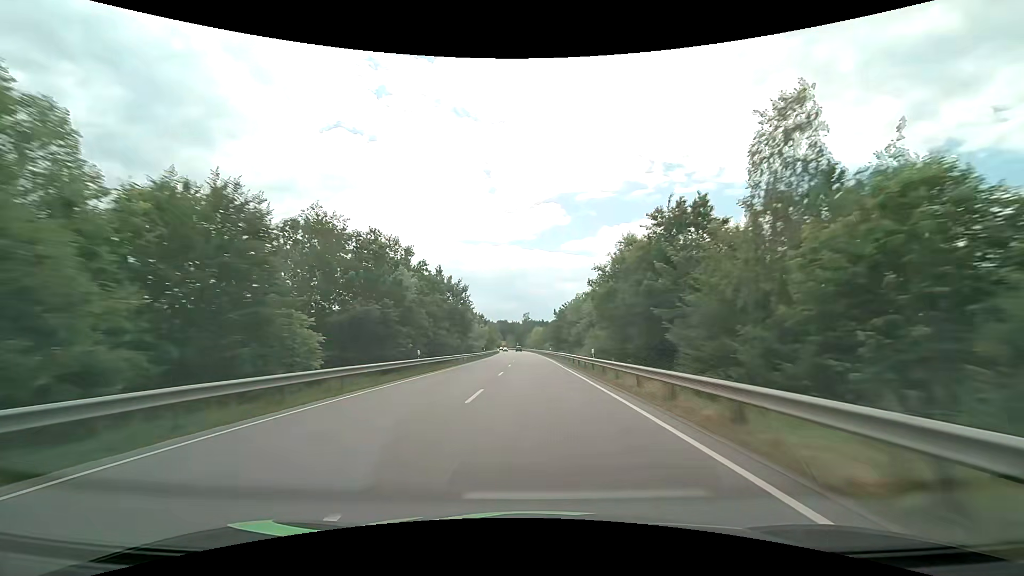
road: primary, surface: asphalt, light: Day
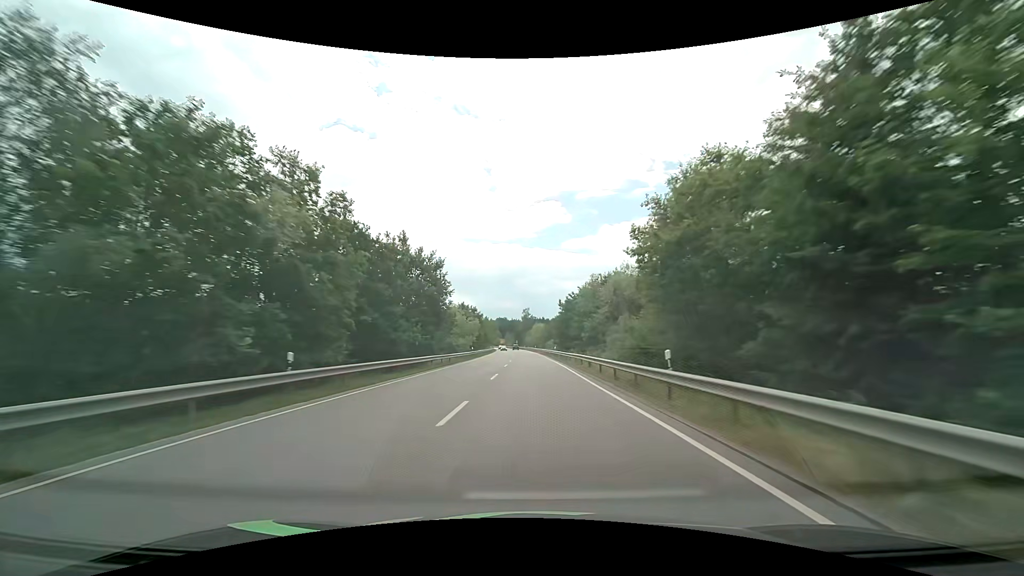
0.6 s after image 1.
(0.0, +15.7) m; 0°
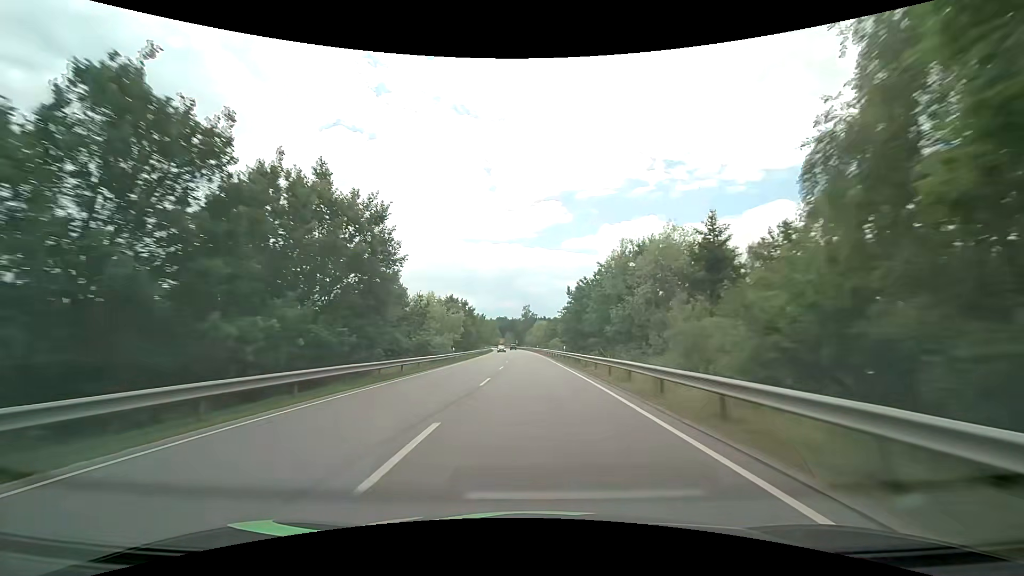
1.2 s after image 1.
(0.0, +15.7) m; 0°
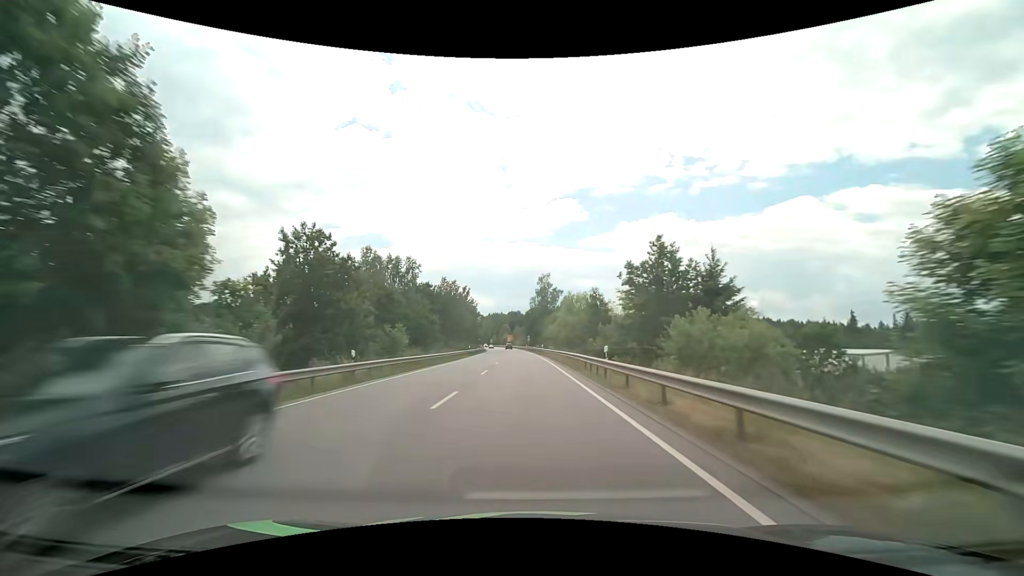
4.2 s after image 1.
(-1.3, +78.1) m; -2°
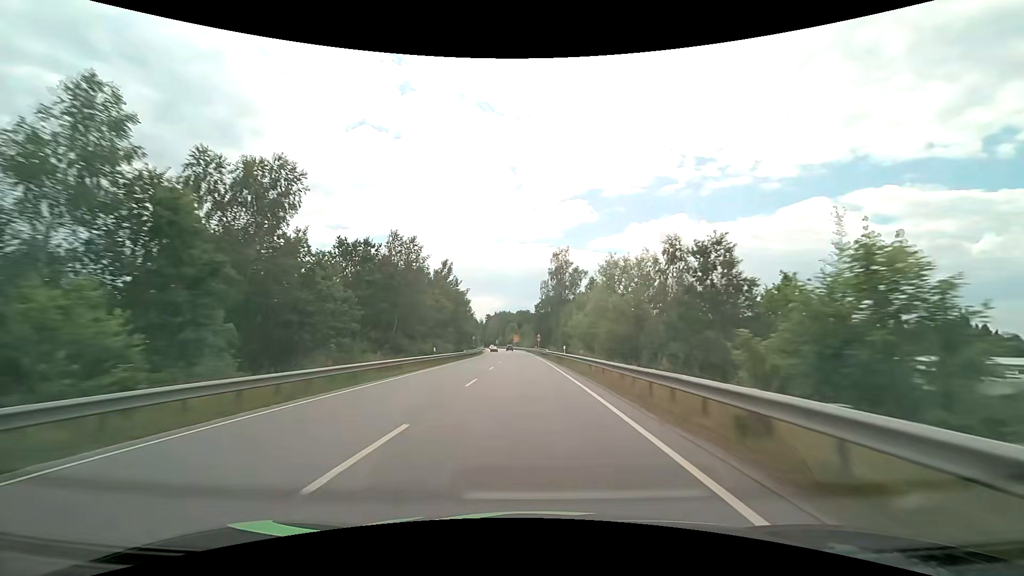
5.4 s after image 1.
(-0.3, +29.9) m; -1°
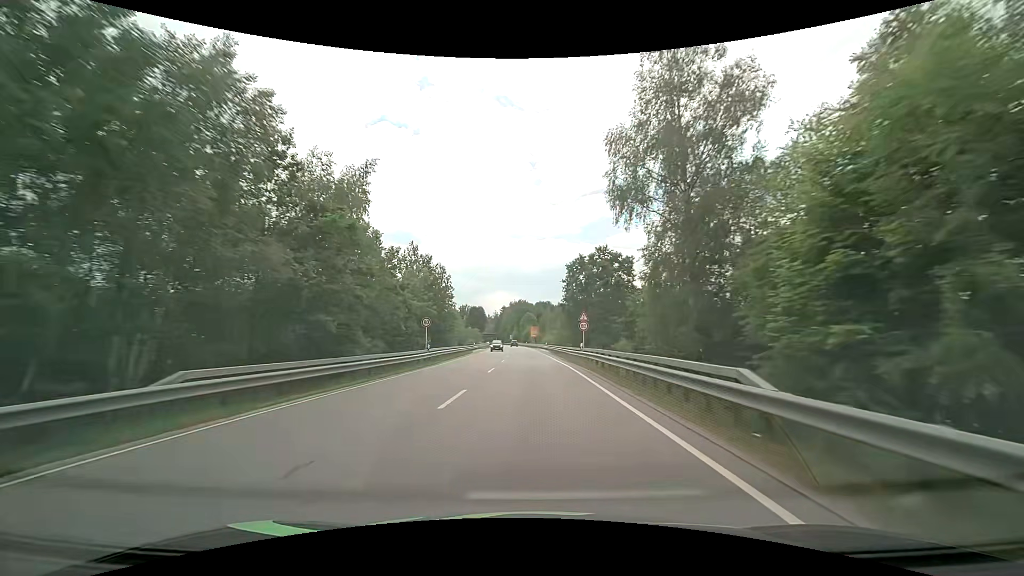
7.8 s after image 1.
(-1.0, +53.9) m; -2°
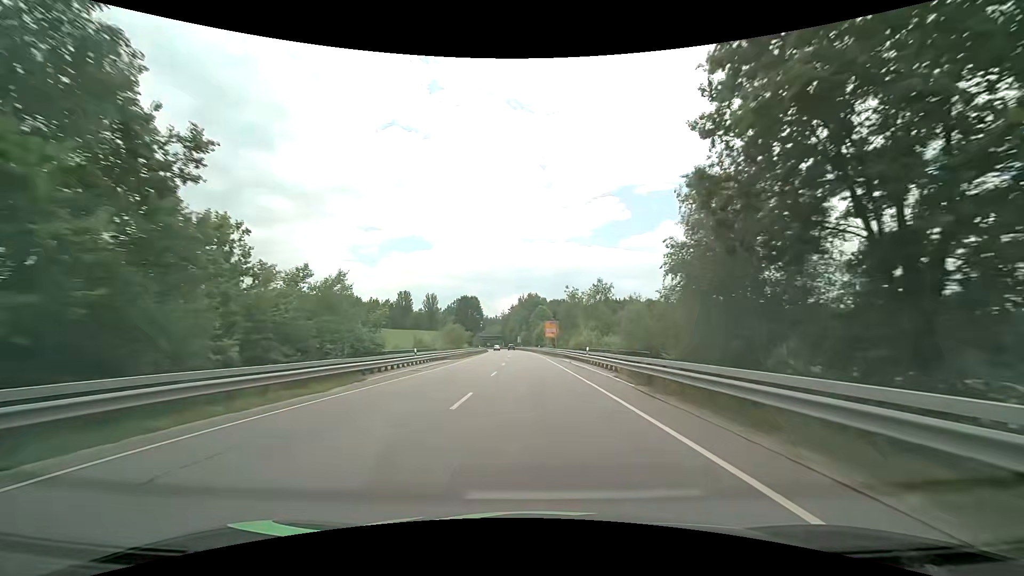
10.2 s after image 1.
(-0.5, +47.6) m; -1°
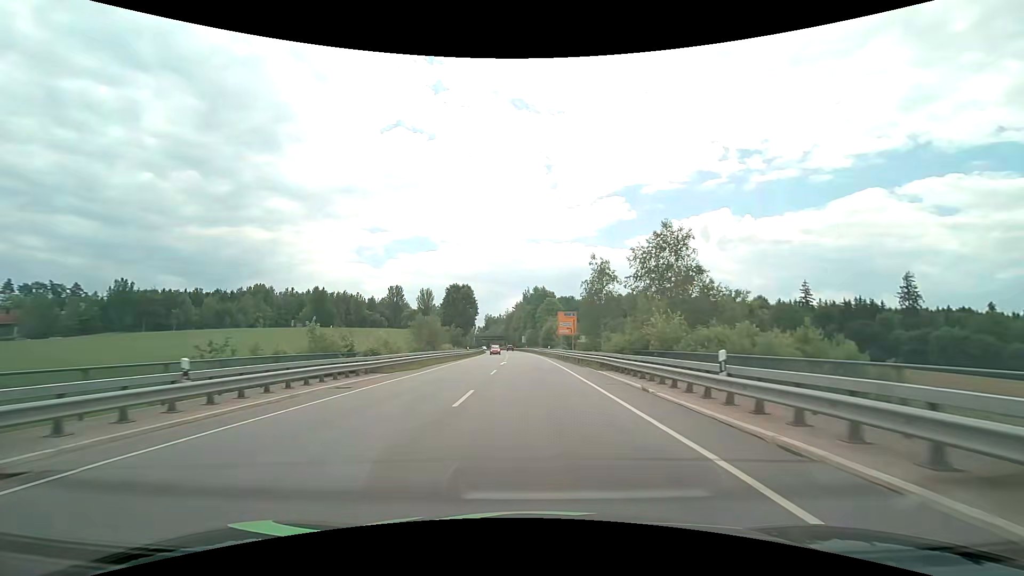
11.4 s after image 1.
(-0.1, +23.4) m; -1°
(0, +10) (0, +20) (0, +30) (0, +40) (-1, +50) (-1, +60) (-1, +70) (-2, +80) (-2, +90) (-3, +100) m
